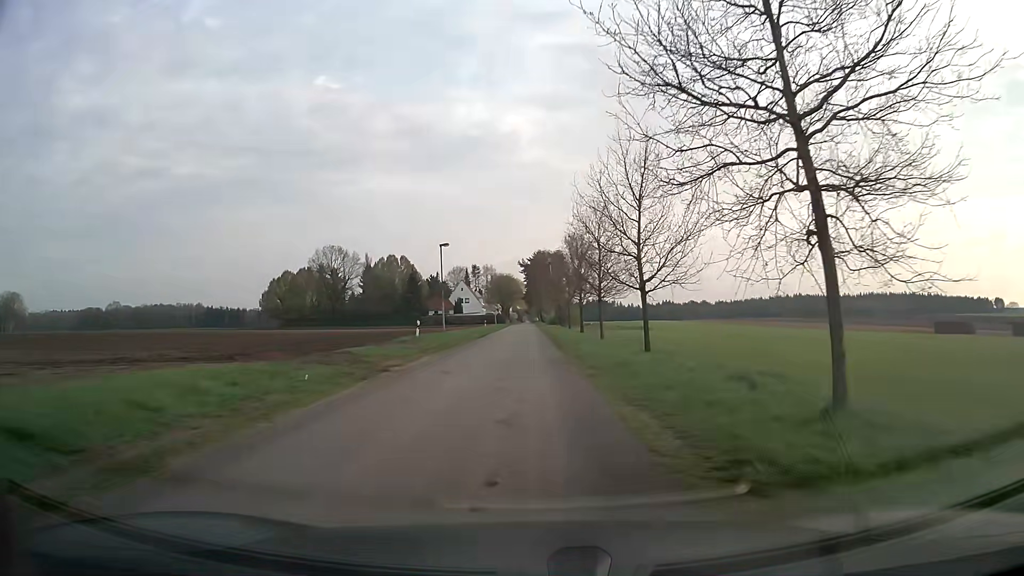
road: unclassified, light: Day
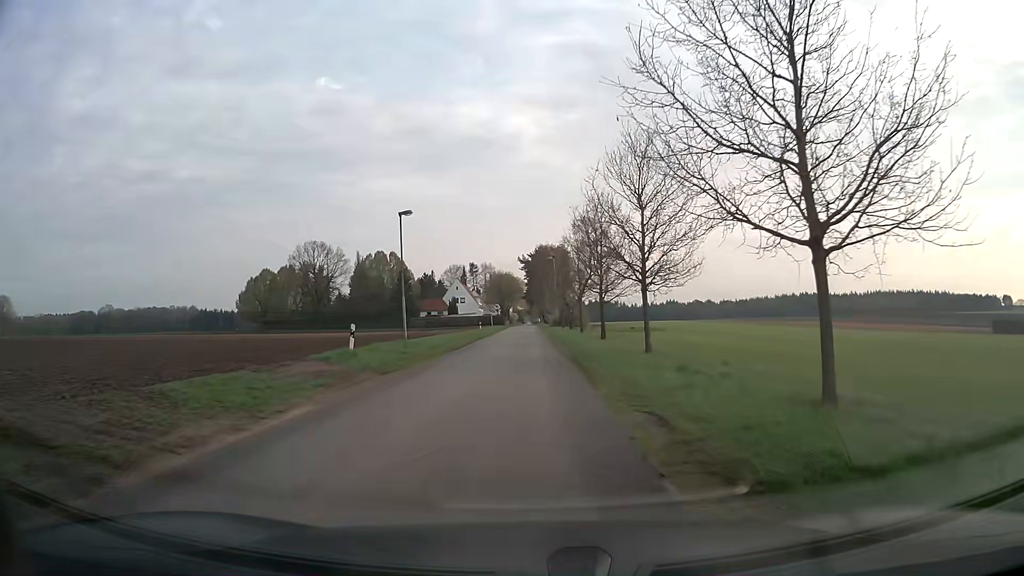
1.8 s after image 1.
(-0.1, +13.6) m; 0°
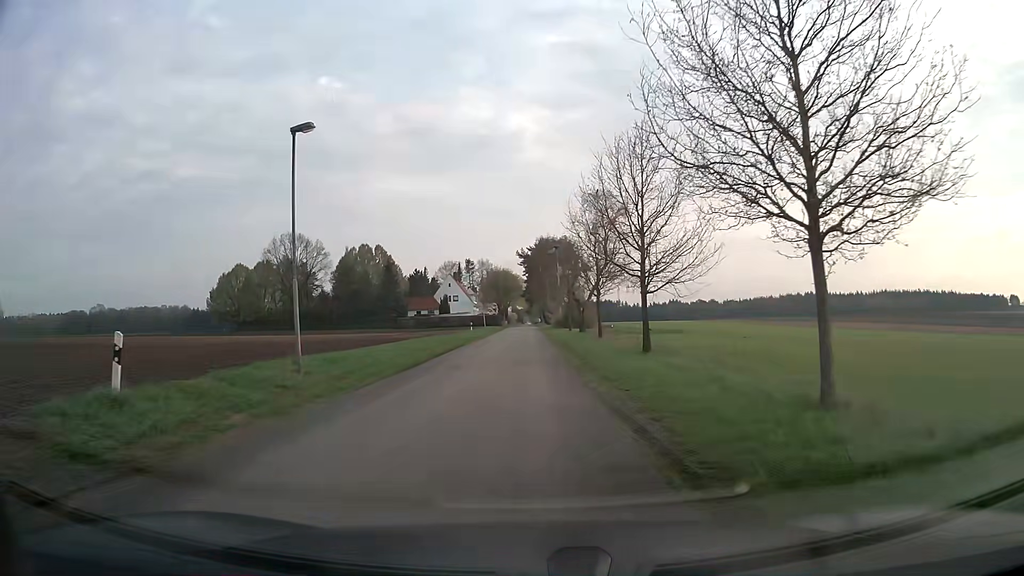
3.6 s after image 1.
(-0.1, +13.6) m; -1°
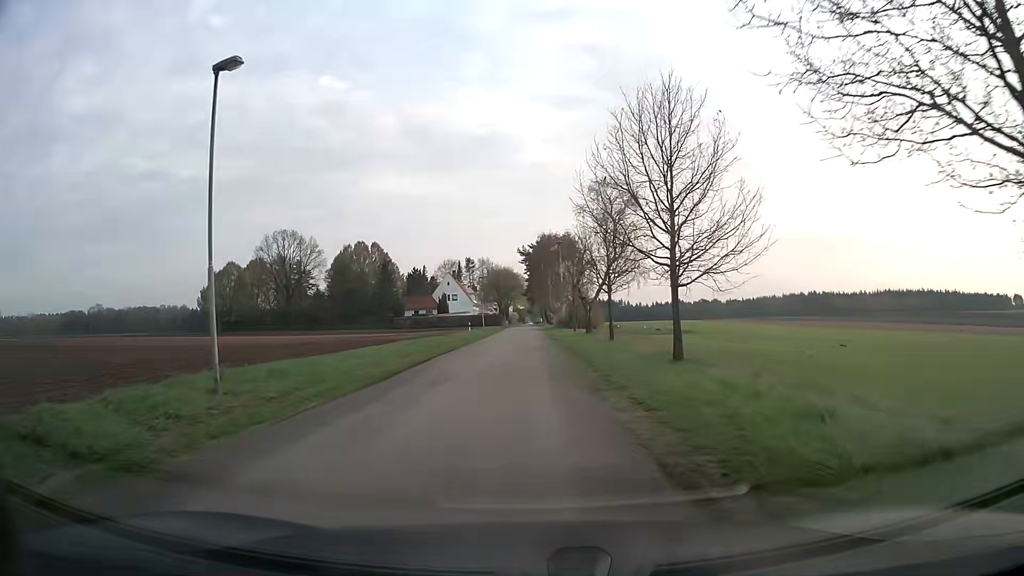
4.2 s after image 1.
(0.0, +4.5) m; 0°
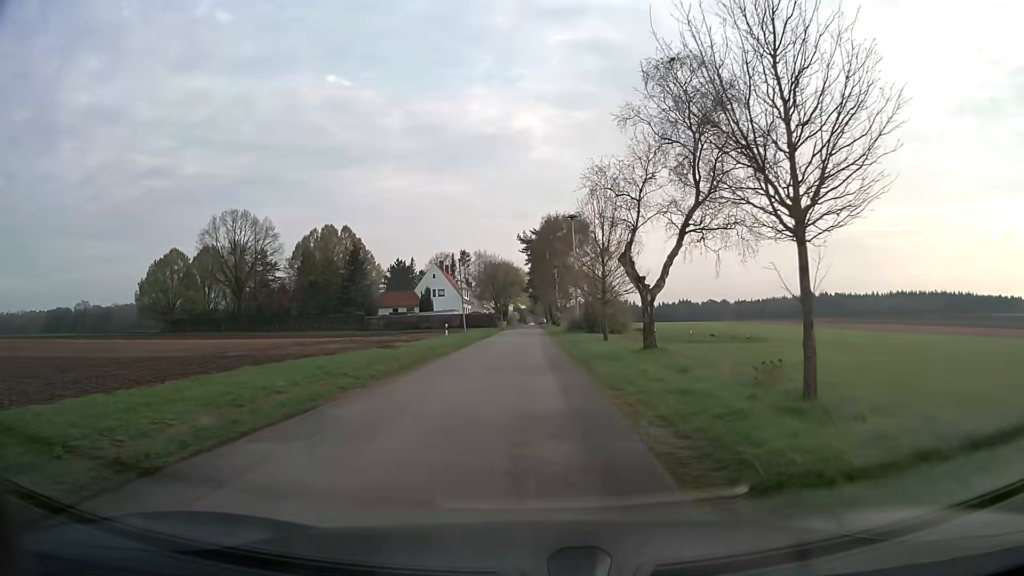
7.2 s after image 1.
(-0.1, +22.6) m; 0°
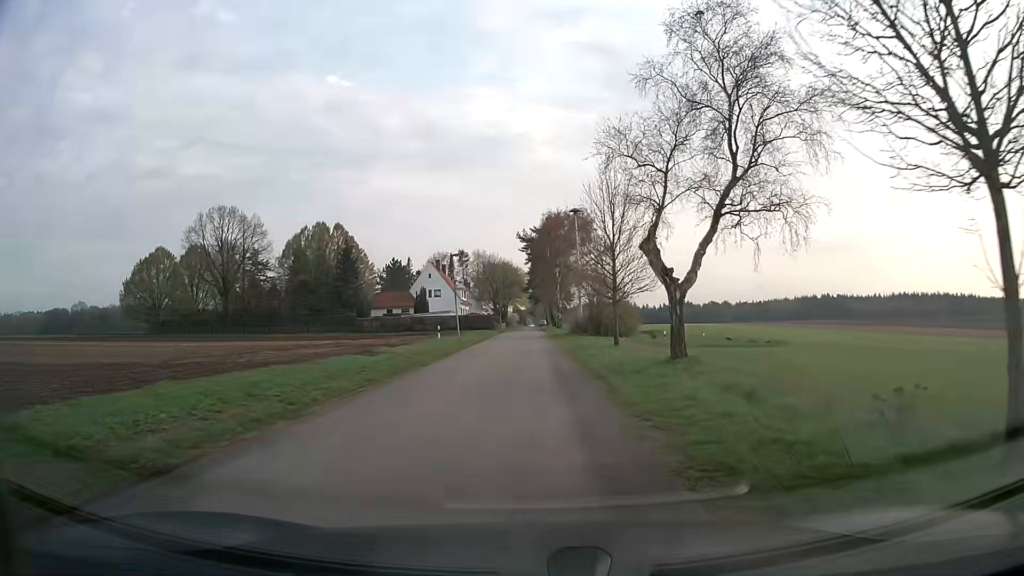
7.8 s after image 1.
(0.0, +4.5) m; 0°
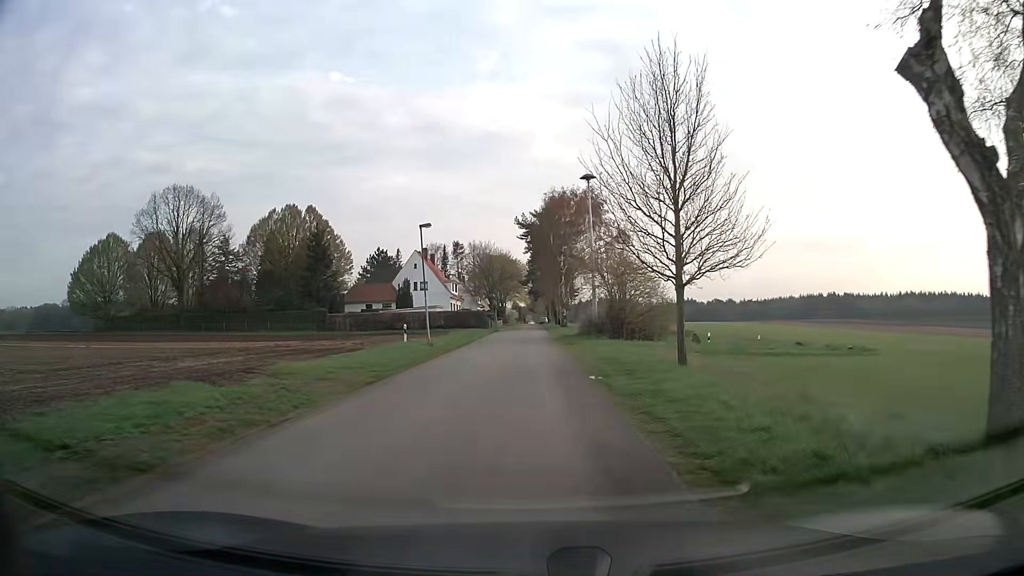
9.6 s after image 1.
(0.0, +13.5) m; 0°
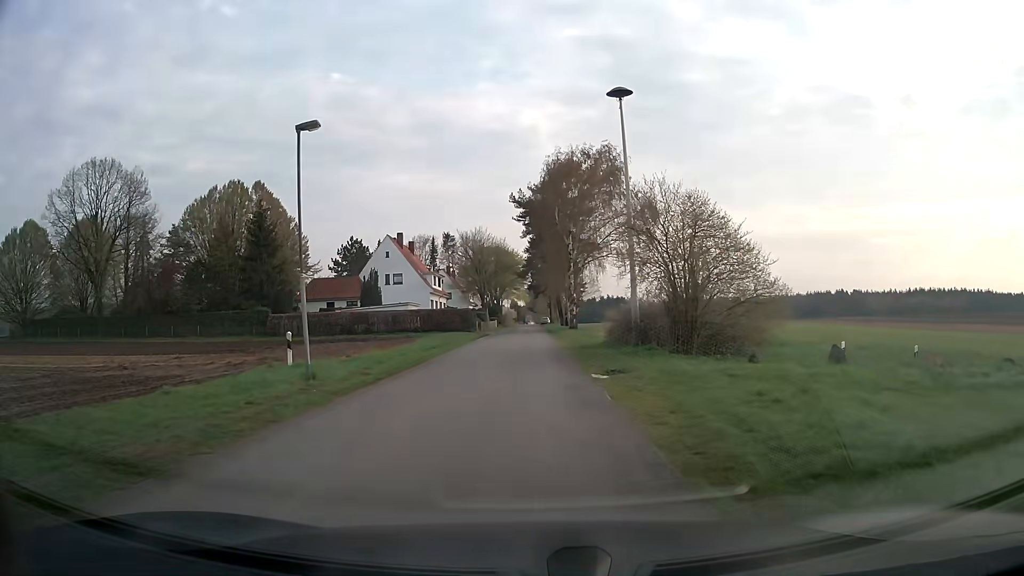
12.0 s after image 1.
(0.0, +18.1) m; 0°
(0, +10) (0, +20) (0, +30) (0, +40) (0, +50) (0, +60) (0, +70) (0, +80) (0, +90) (0, +100) m
